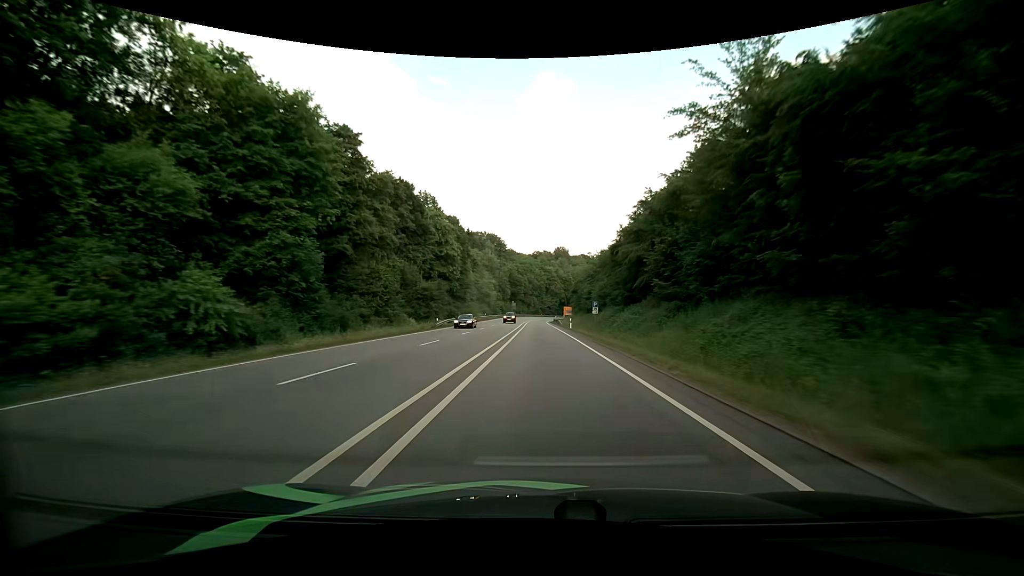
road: primary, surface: asphalt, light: Day
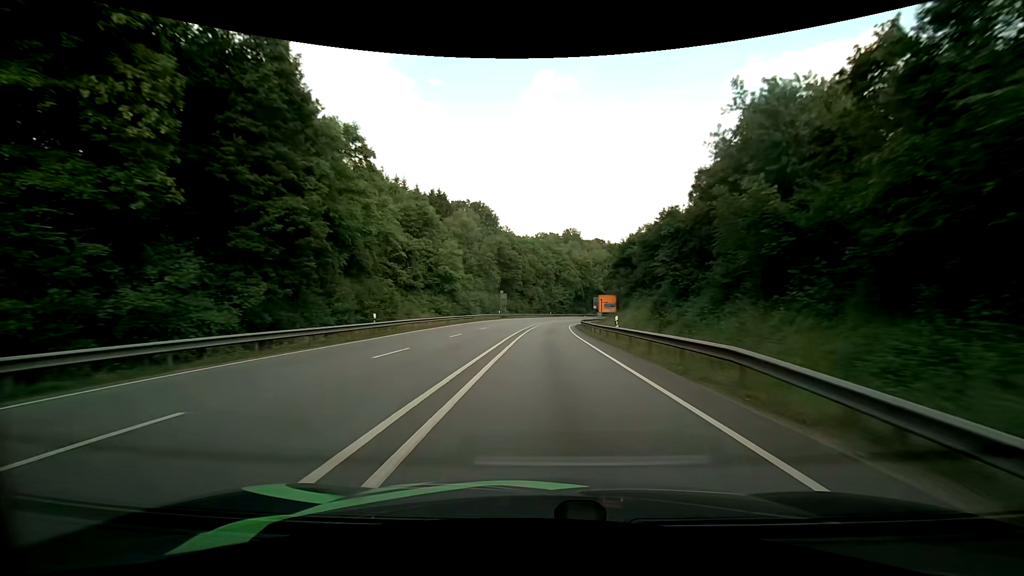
(-0.1, +67.3) m; 0°
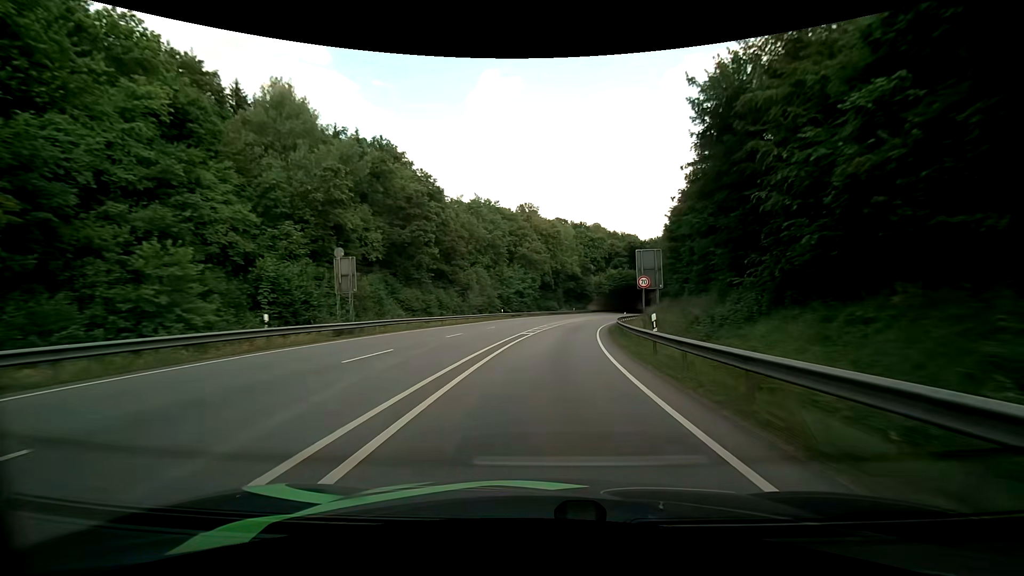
(+1.7, +61.6) m; +5°
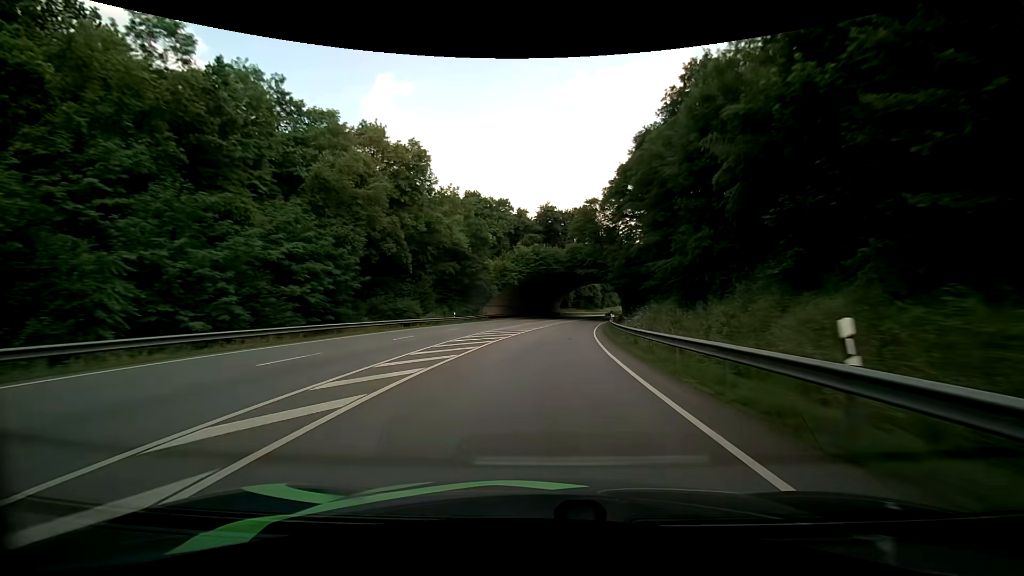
(+5.8, +58.7) m; +11°
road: primary_link
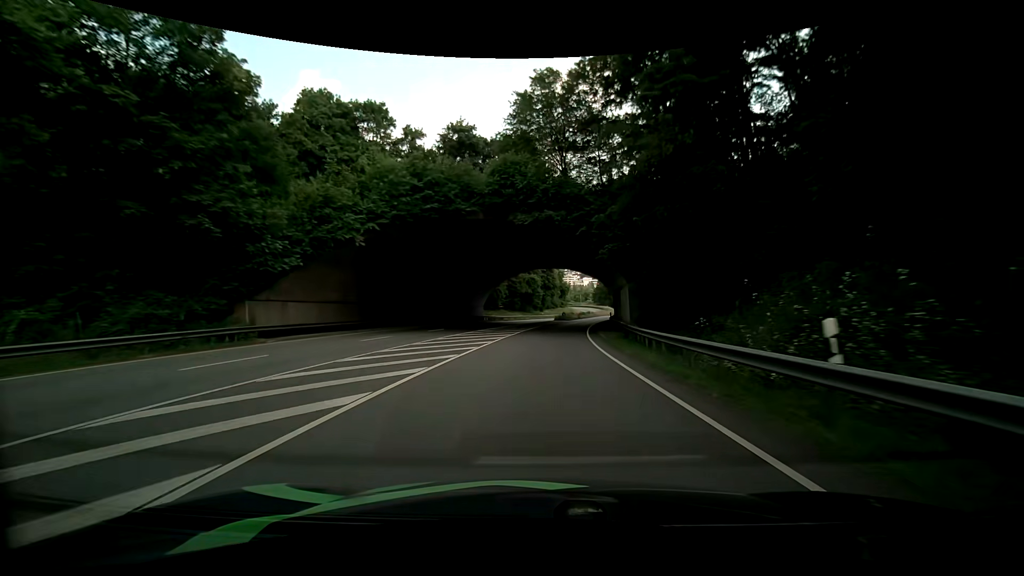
(+3.2, +47.9) m; +8°
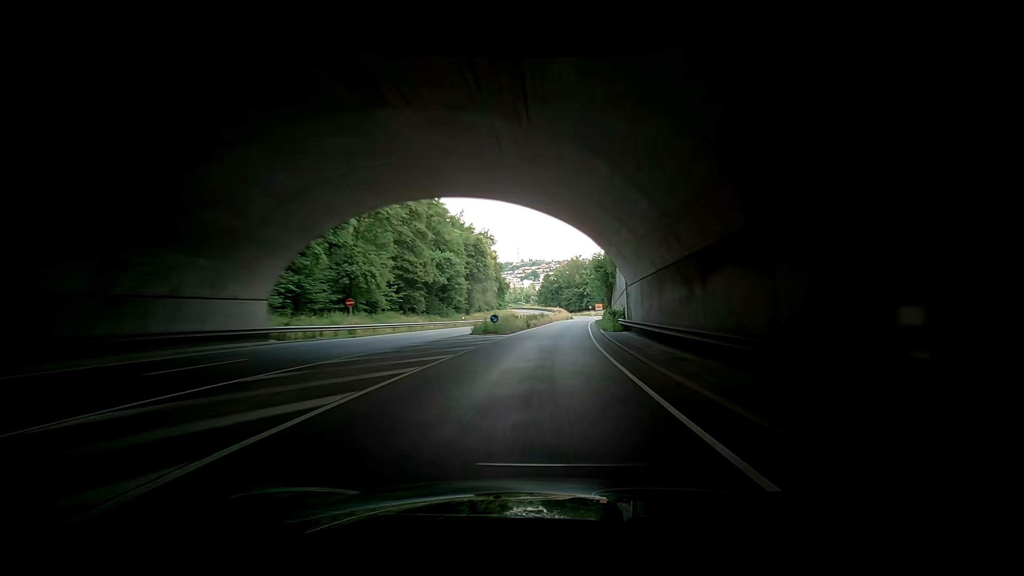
(+2.6, +48.0) m; +3°
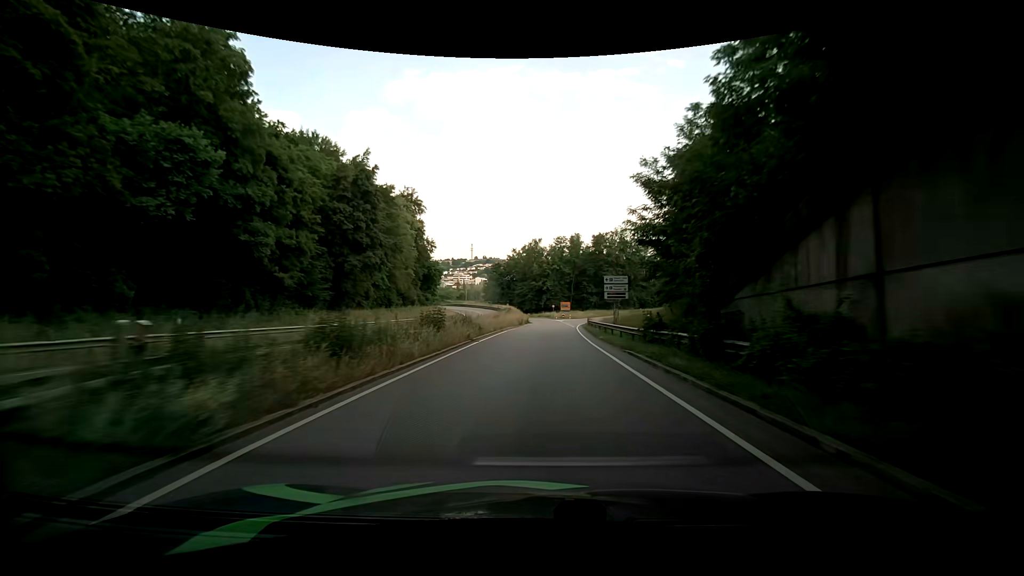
(+0.6, +46.0) m; +8°
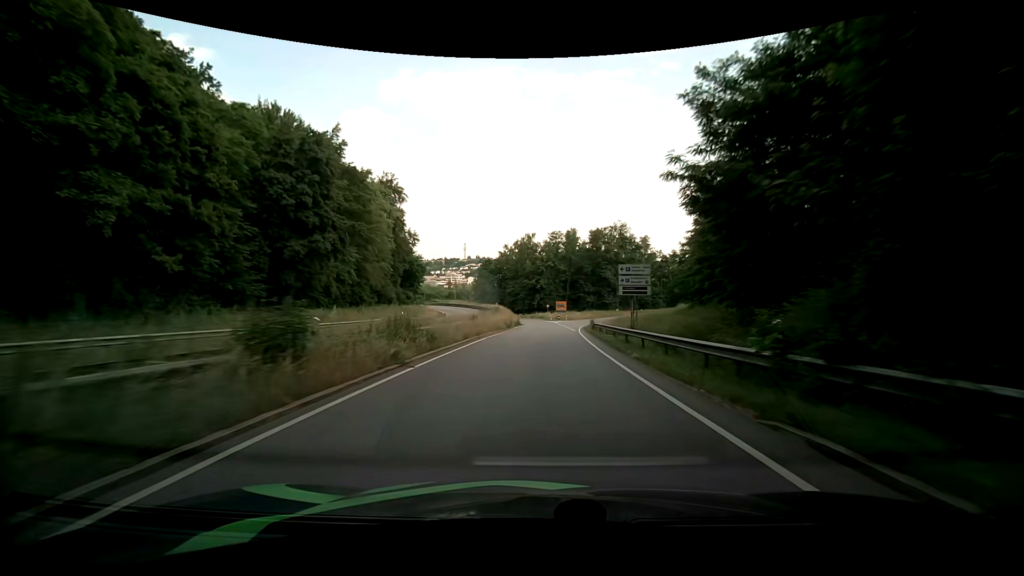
(+0.2, +11.0) m; +2°
(0, +10) (0, +20) (0, +30) (+1, +40) (+2, +50) (+3, +60) (+4, +70) (+6, +80) (+9, +89) (+12, +99) m
